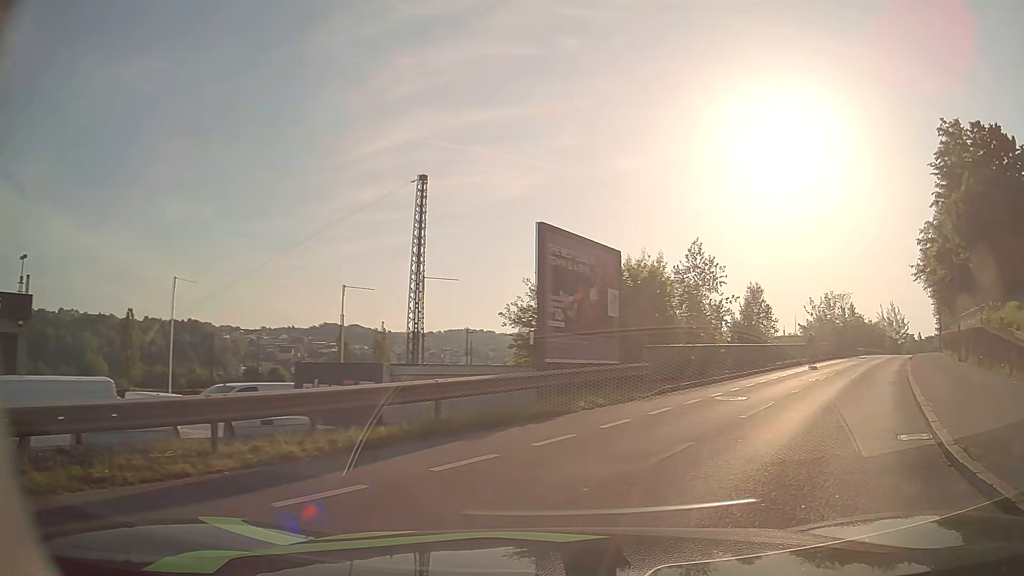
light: Day
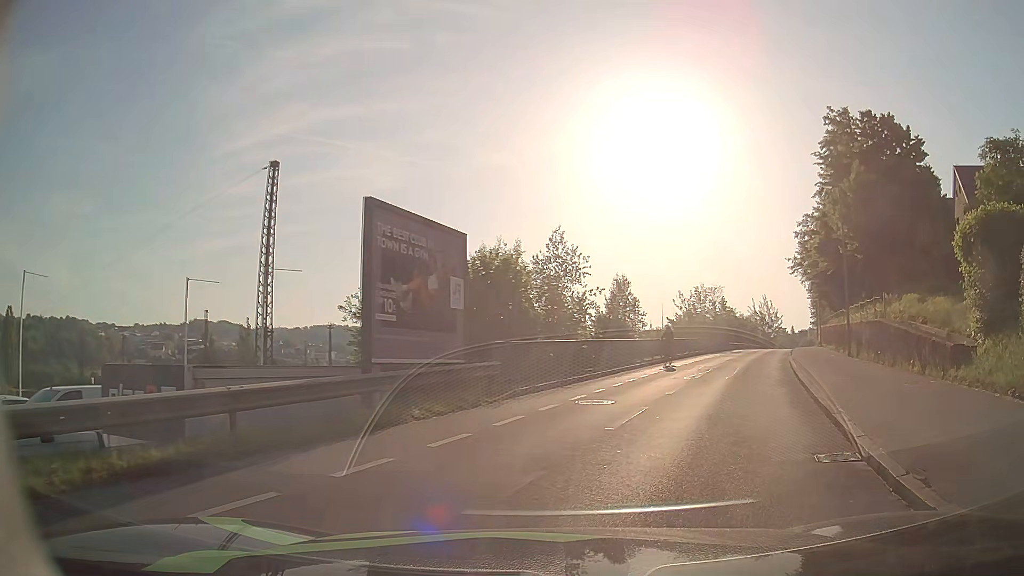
(+0.3, +2.2) m; +13°
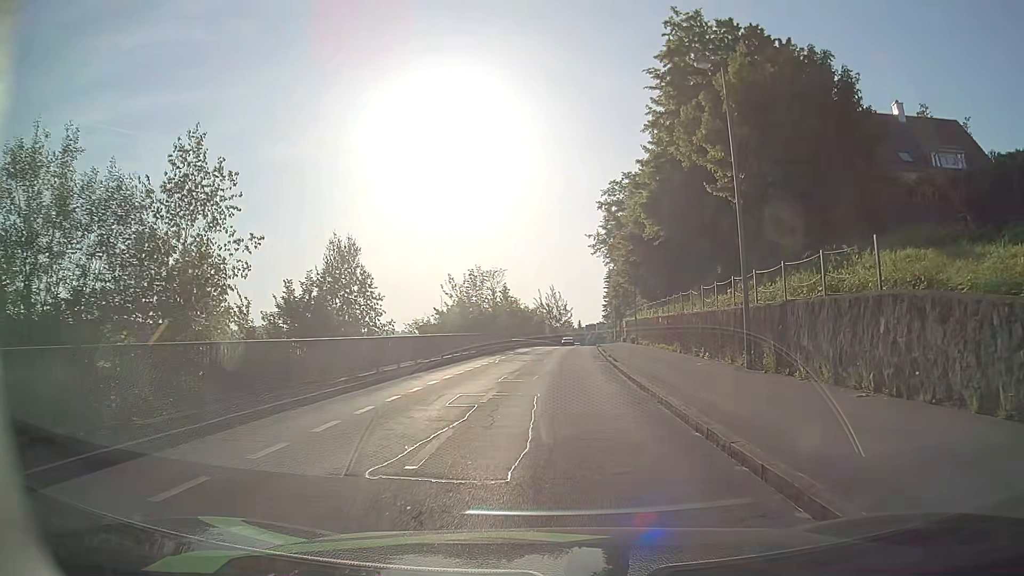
(+3.3, +14.8) m; +19°
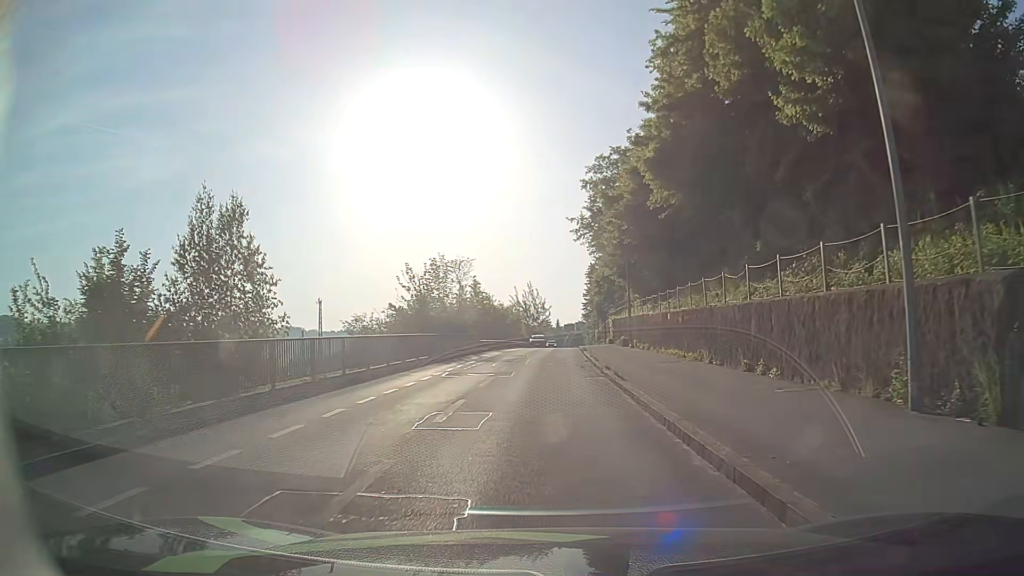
(+0.1, +8.9) m; +1°
(0, +10) (0, +20) (0, +30) (0, +40) (+1, +50) (+1, +60) (+2, +70) (+2, +80) (+3, +90) (+3, +100) m
